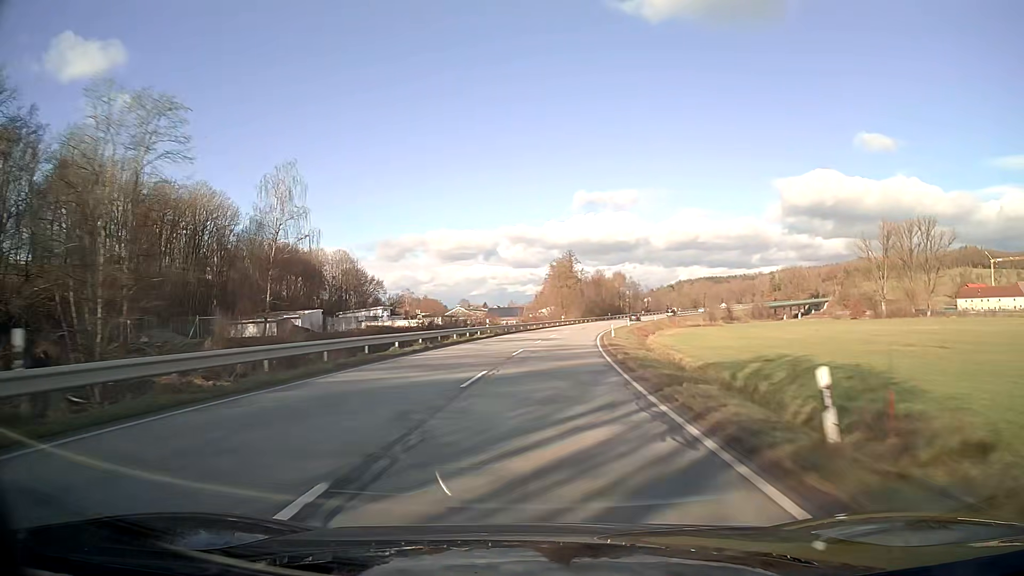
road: secondary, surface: asphalt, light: Day
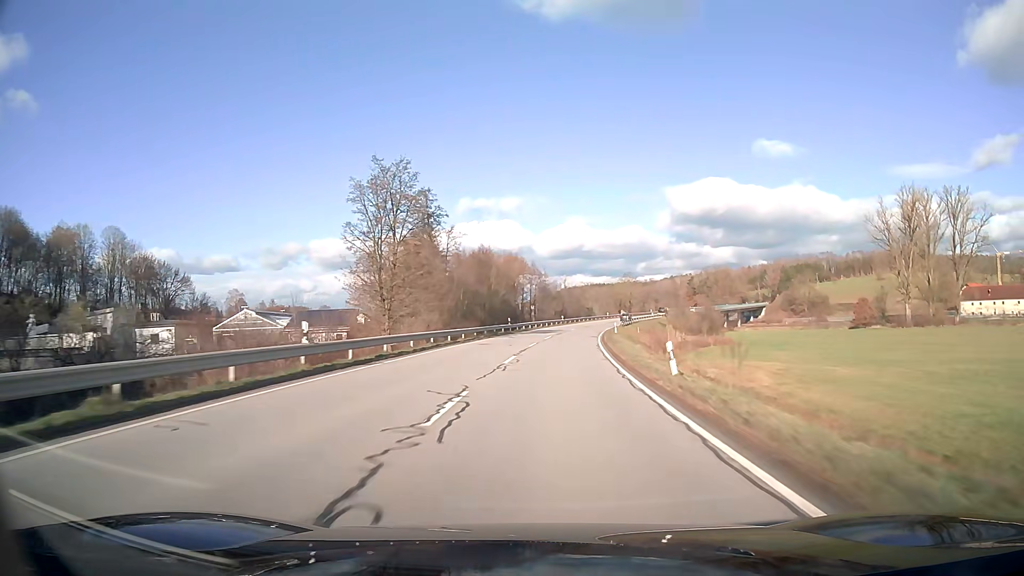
(+7.0, +77.1) m; +10°
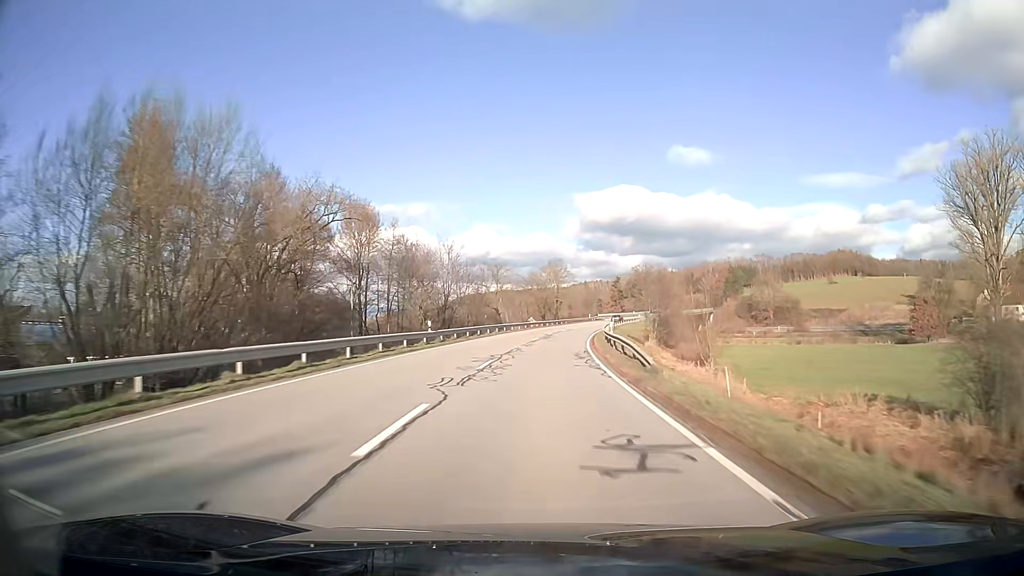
(+4.5, +62.3) m; +8°
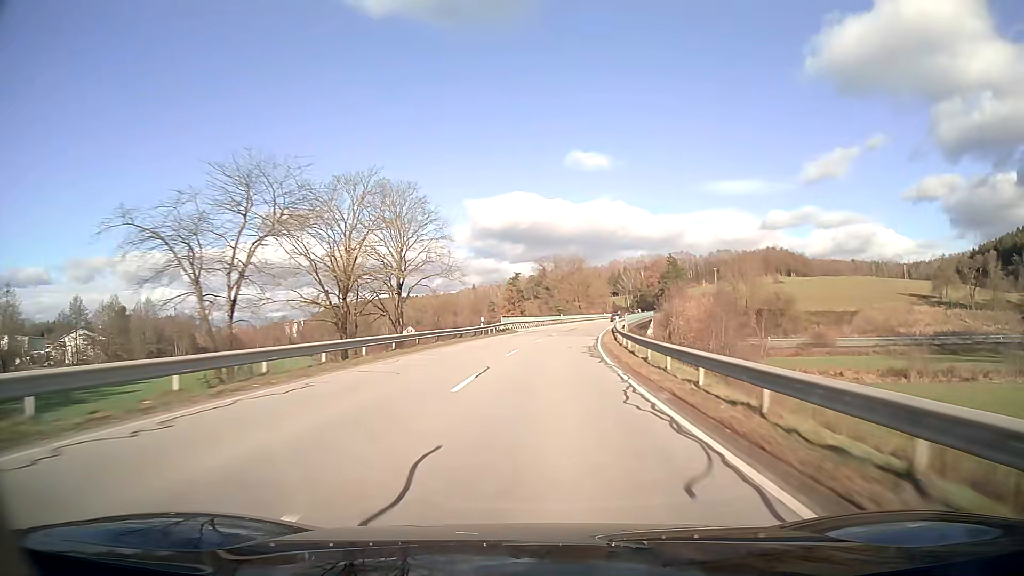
(+6.4, +78.2) m; +10°
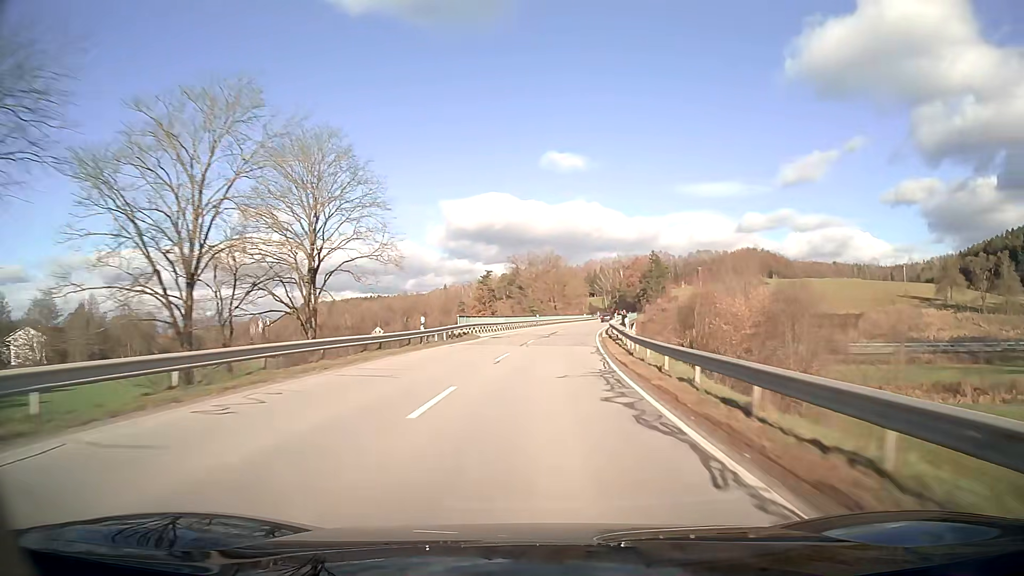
(+0.3, +15.7) m; +2°
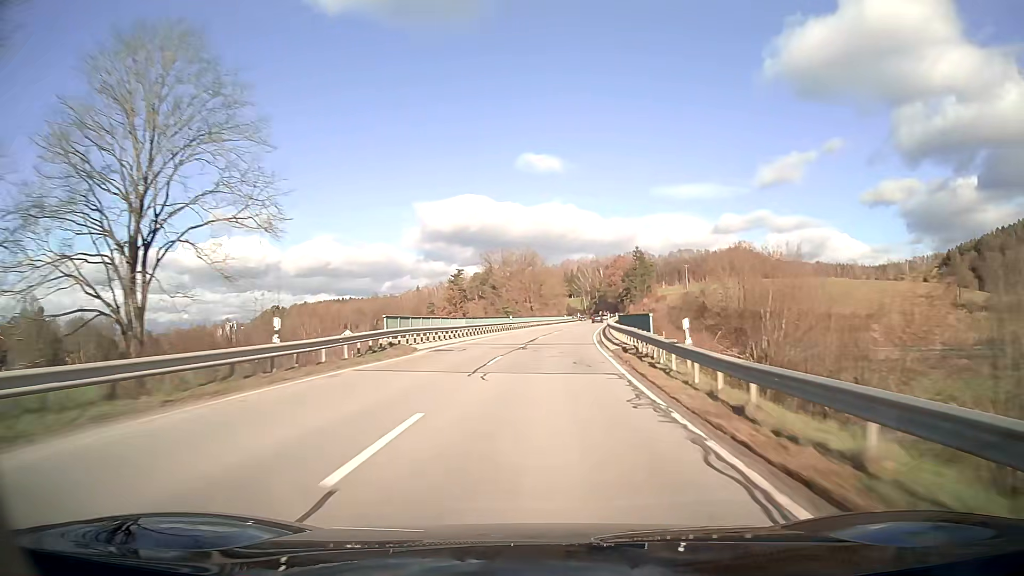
(+0.3, +15.7) m; +2°
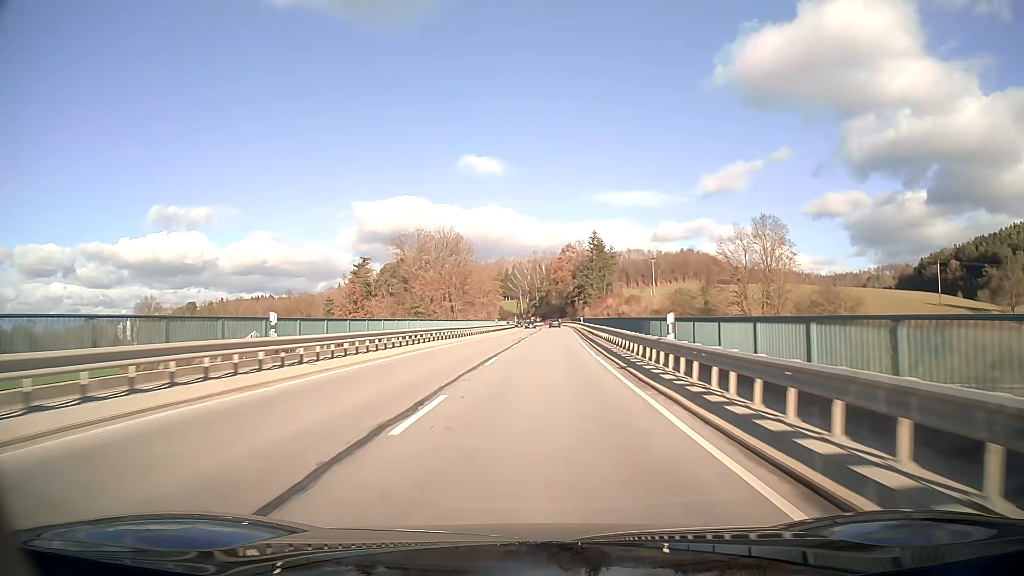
(+2.4, +47.1) m; +5°
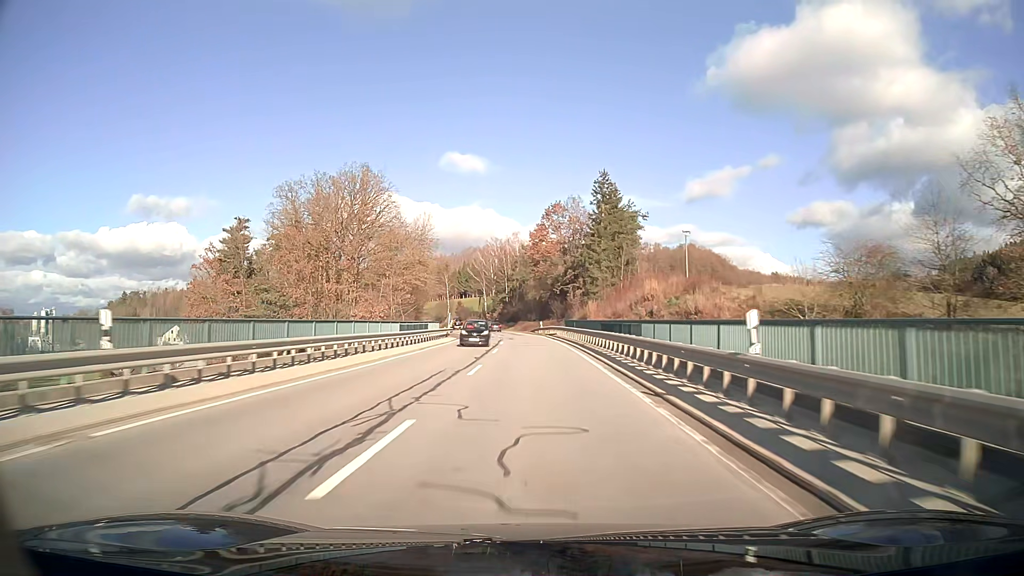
(+1.4, +63.0) m; +1°
(0, +10) (0, +20) (0, +30) (-1, +40) (-1, +50) (-2, +60) (-3, +70) (-4, +80) (-5, +90) (-7, +100) m
